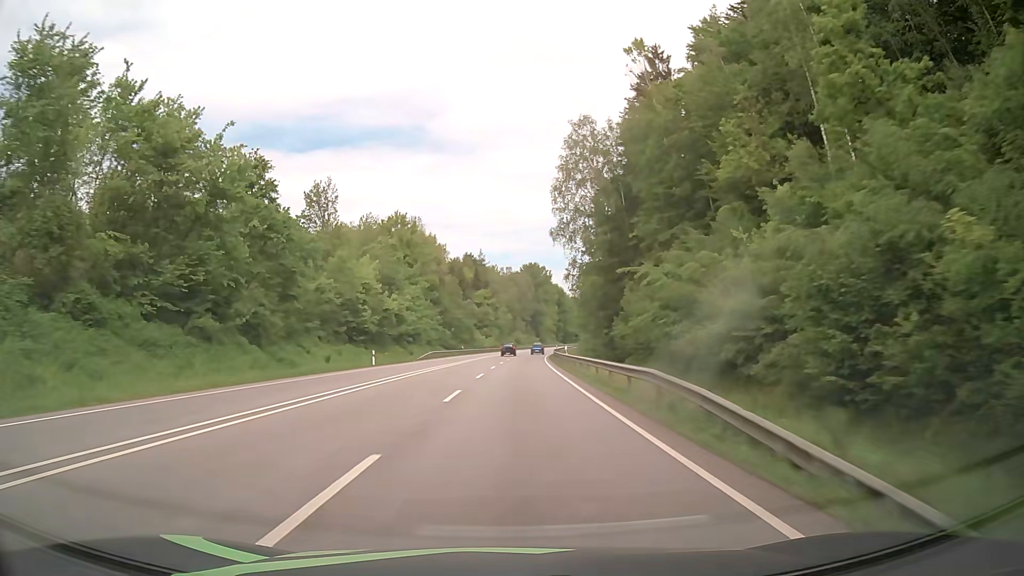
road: primary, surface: asphalt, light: Day
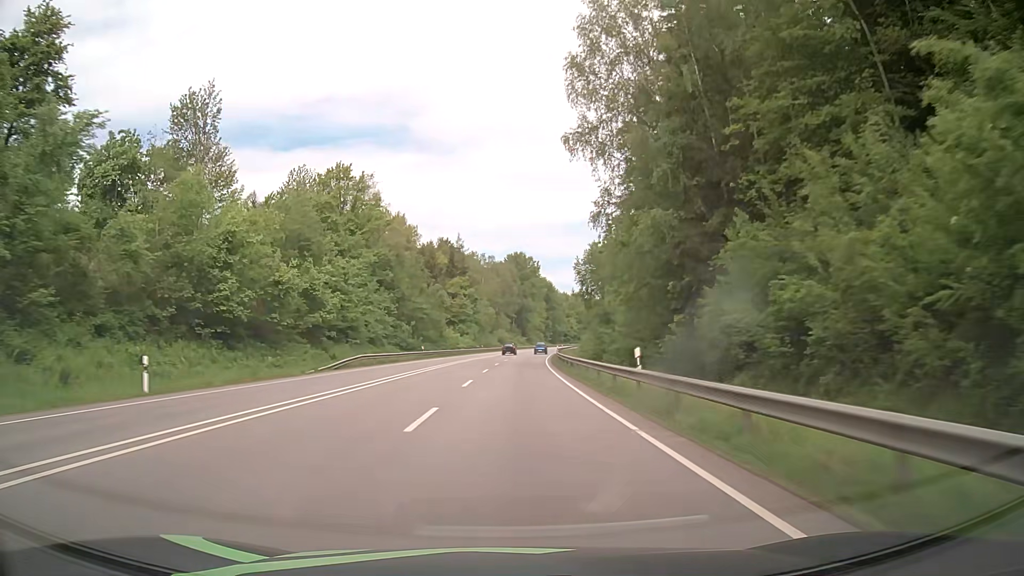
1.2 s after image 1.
(+0.4, +30.0) m; +1°
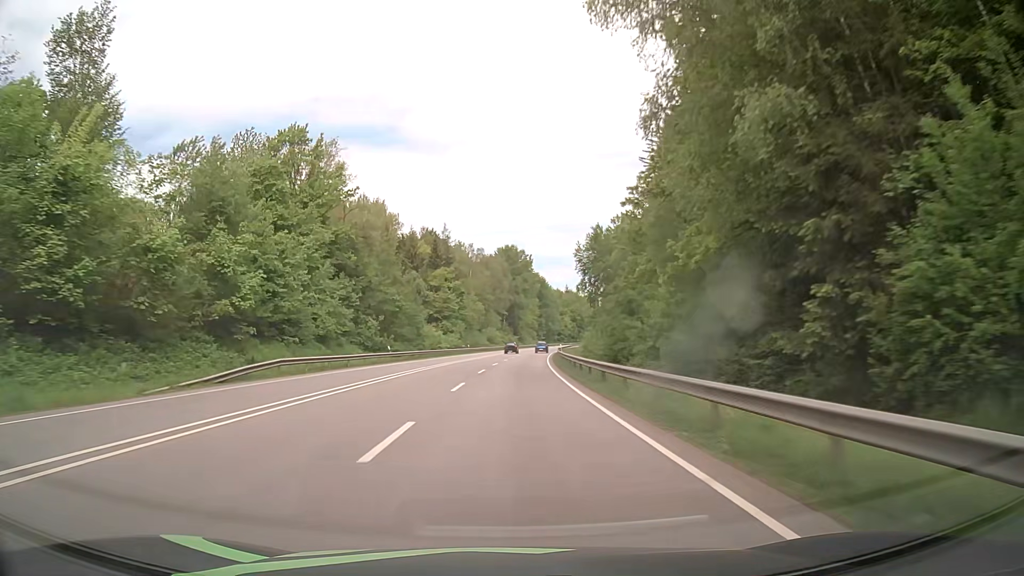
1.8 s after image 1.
(+0.1, +15.1) m; +1°
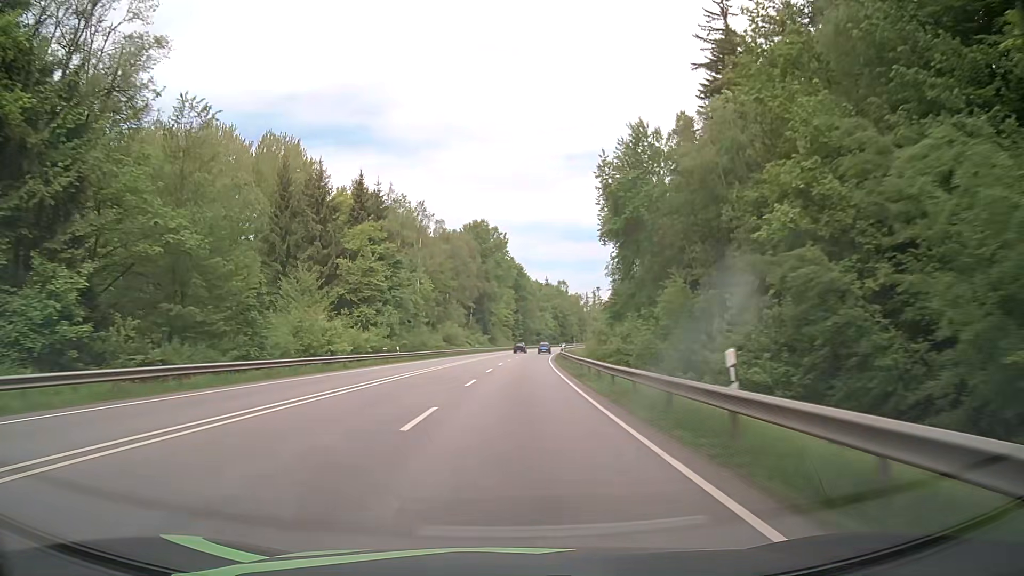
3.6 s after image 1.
(+0.9, +45.6) m; +2°
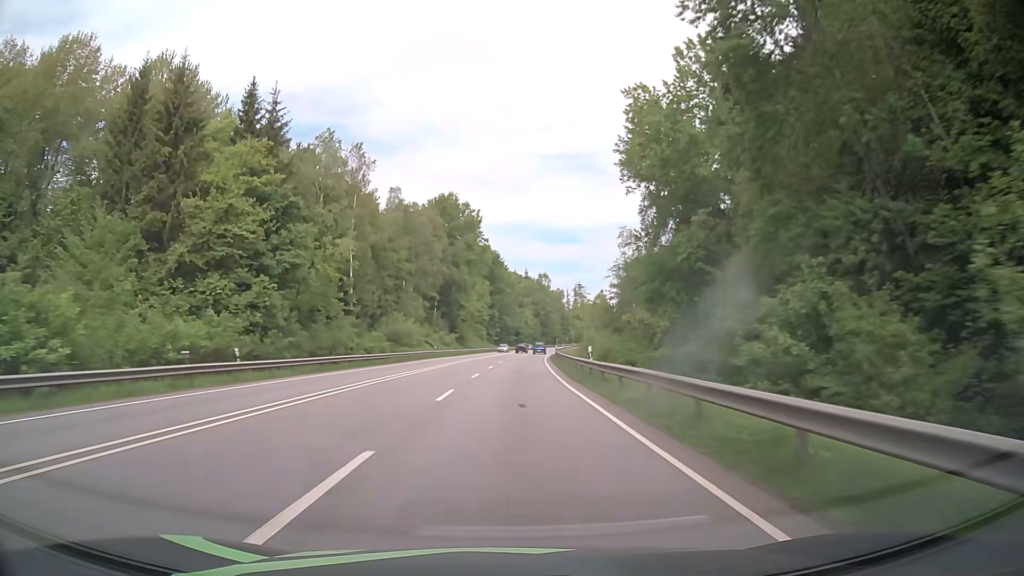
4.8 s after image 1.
(+0.5, +30.7) m; +2°
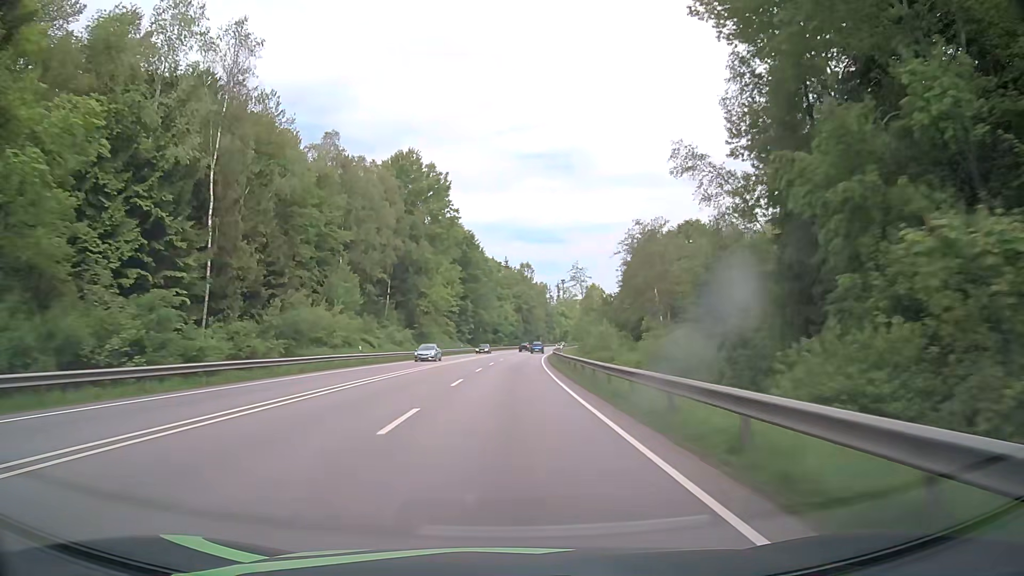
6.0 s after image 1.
(+0.5, +30.8) m; +2°
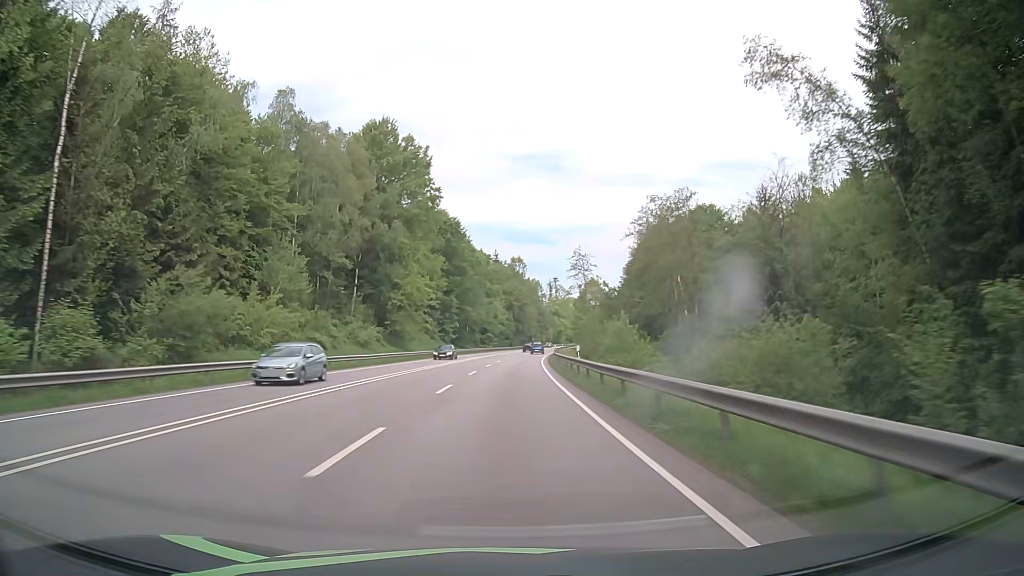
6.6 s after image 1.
(+0.2, +15.4) m; +1°
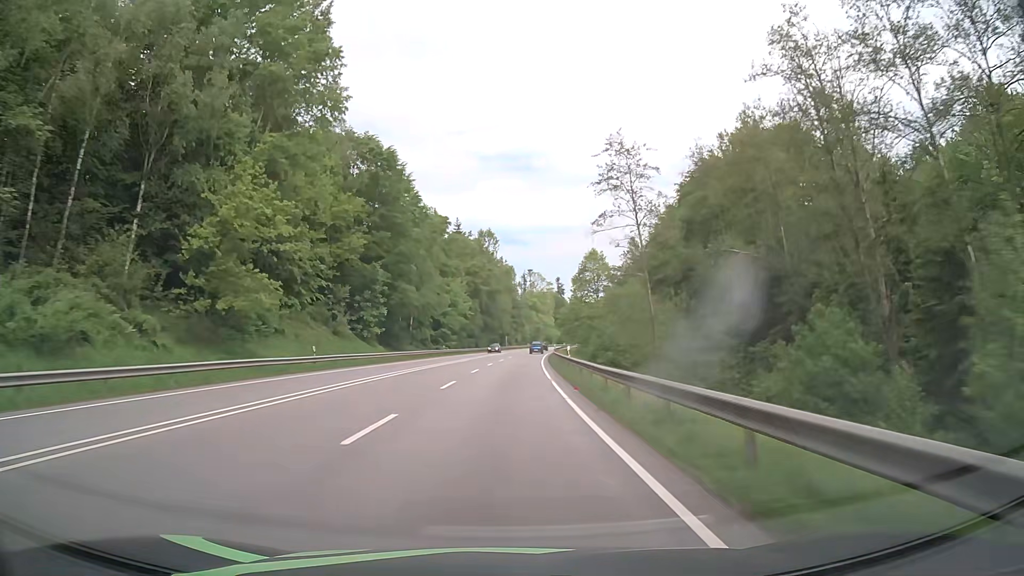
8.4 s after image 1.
(+1.1, +46.3) m; +3°
(0, +10) (0, +20) (0, +30) (+1, +40) (+1, +50) (+2, +60) (+2, +70) (+3, +80) (+4, +90) (+5, +100) m
